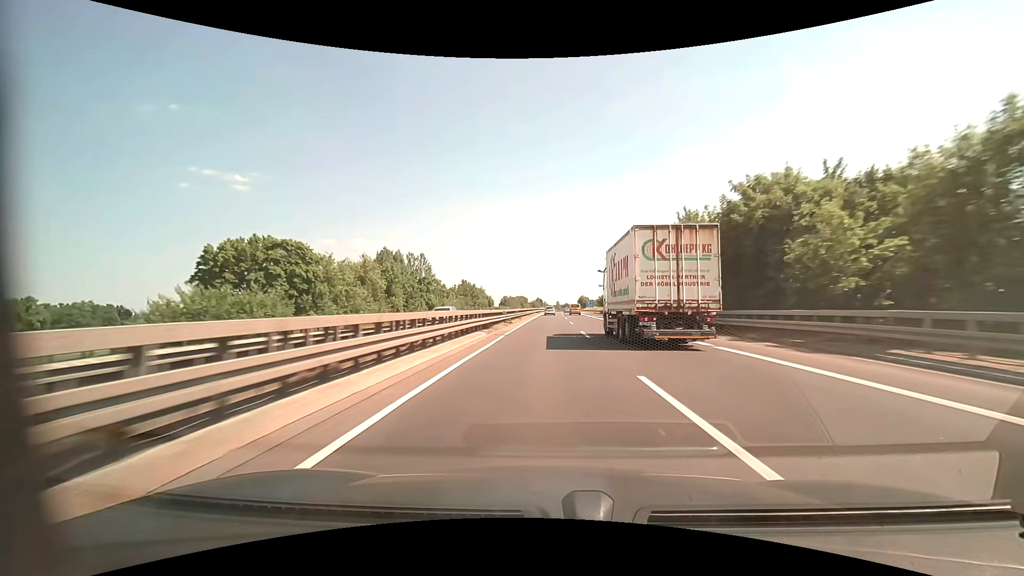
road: motorway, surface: asphalt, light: Day
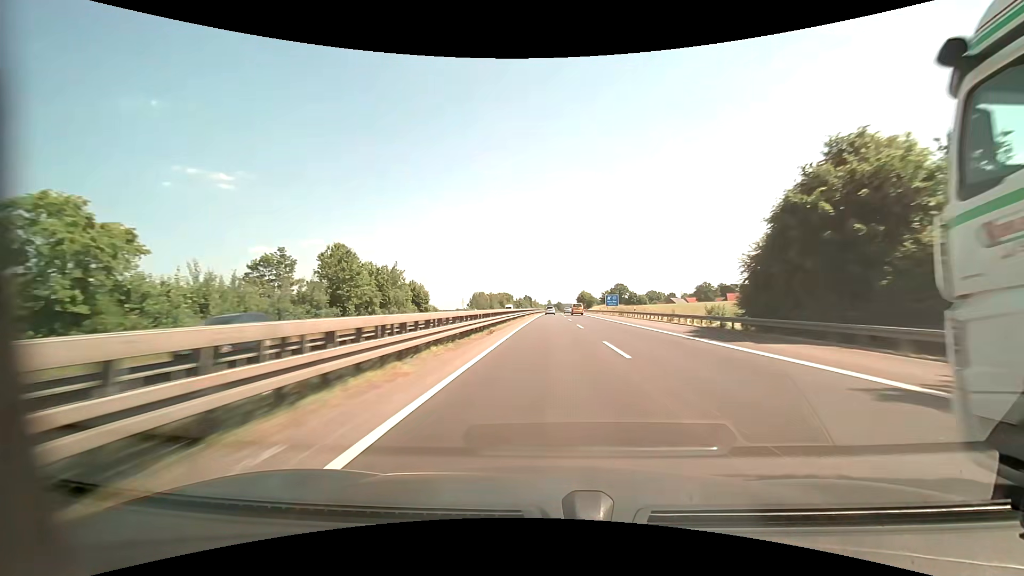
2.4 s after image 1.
(+0.8, +81.1) m; +1°
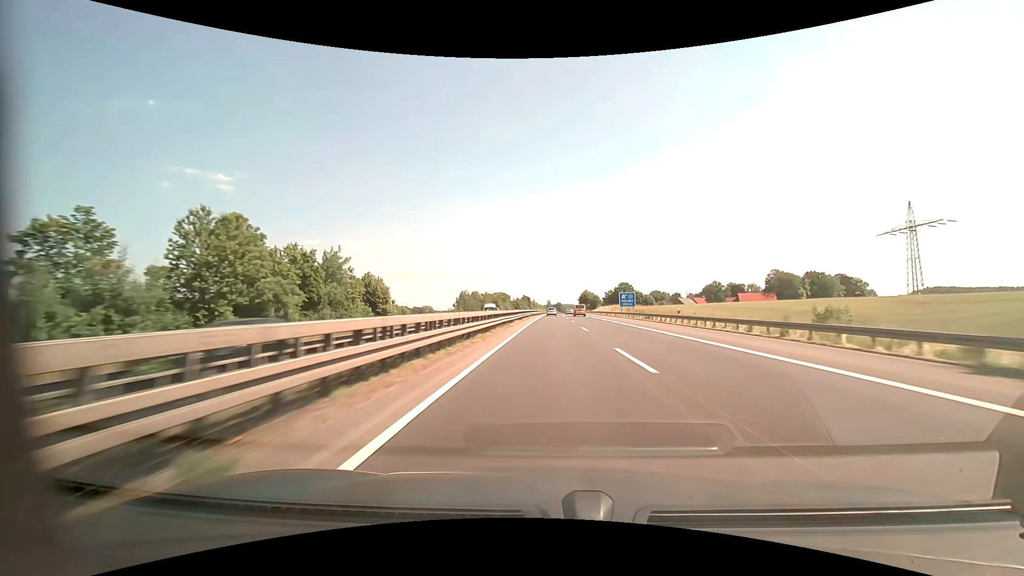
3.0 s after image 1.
(+0.1, +20.4) m; 0°
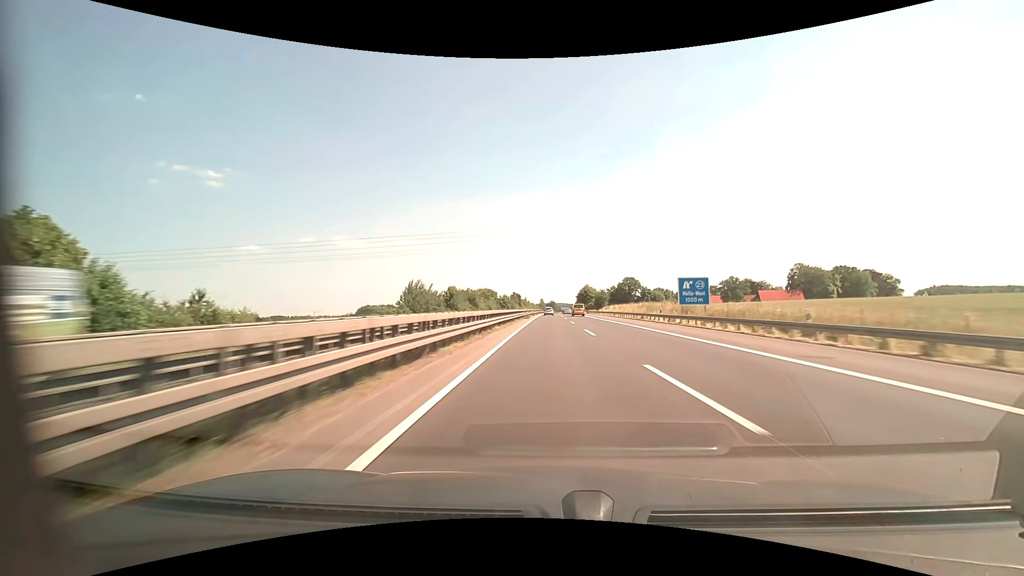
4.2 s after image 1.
(0.0, +40.9) m; 0°
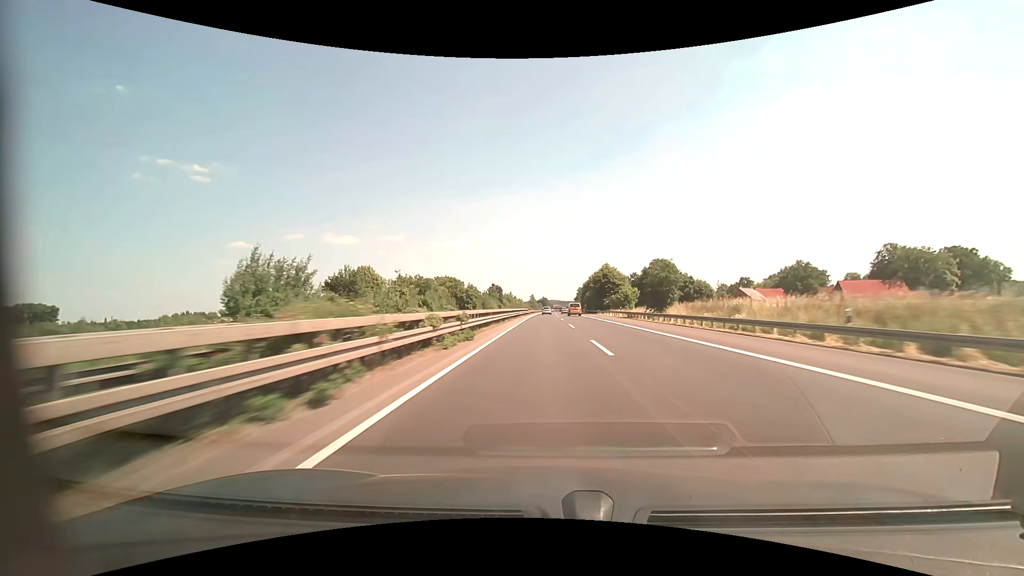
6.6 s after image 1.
(+0.9, +82.1) m; +1°
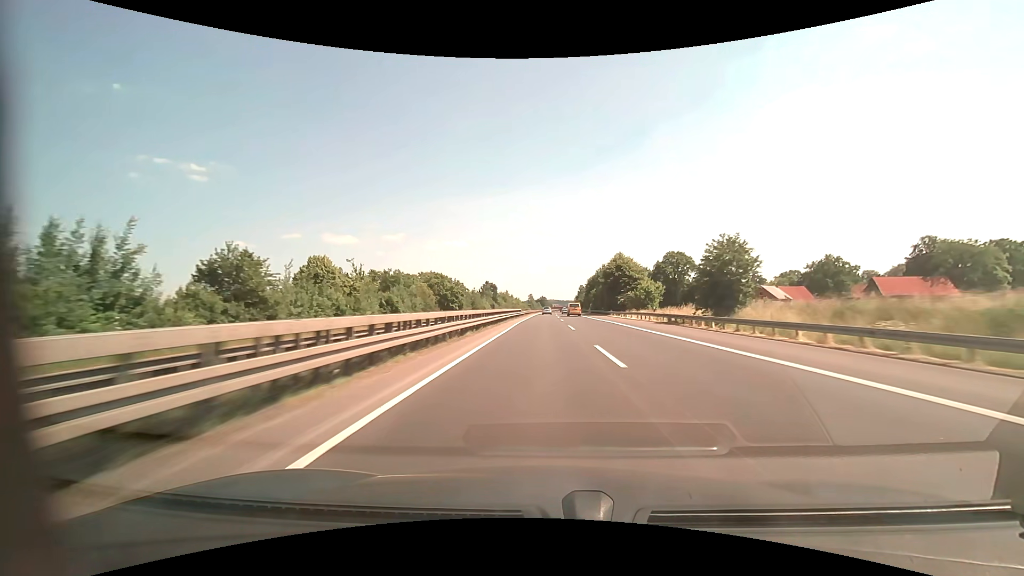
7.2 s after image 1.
(0.0, +20.6) m; 0°
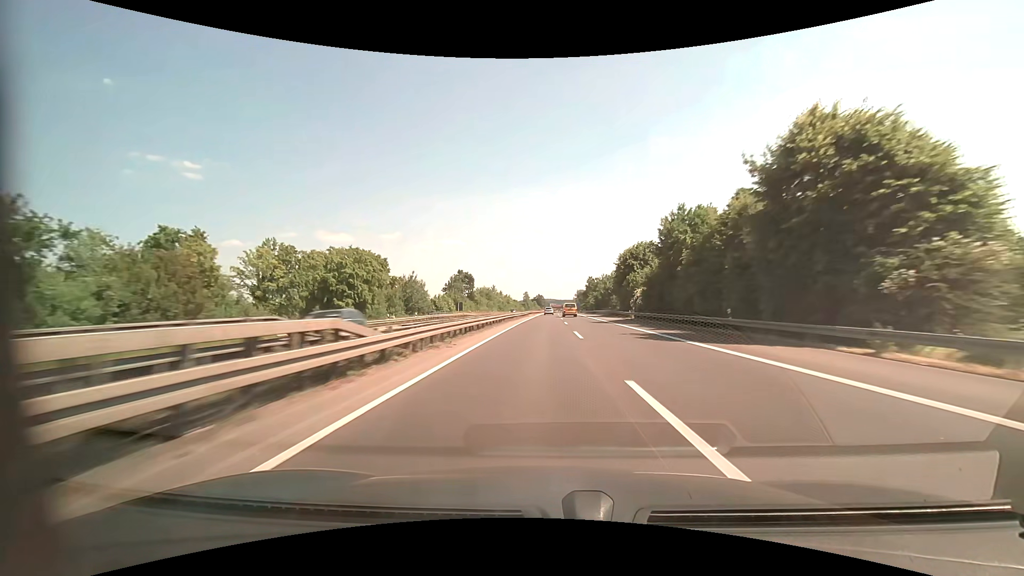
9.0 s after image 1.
(+0.2, +62.0) m; 0°
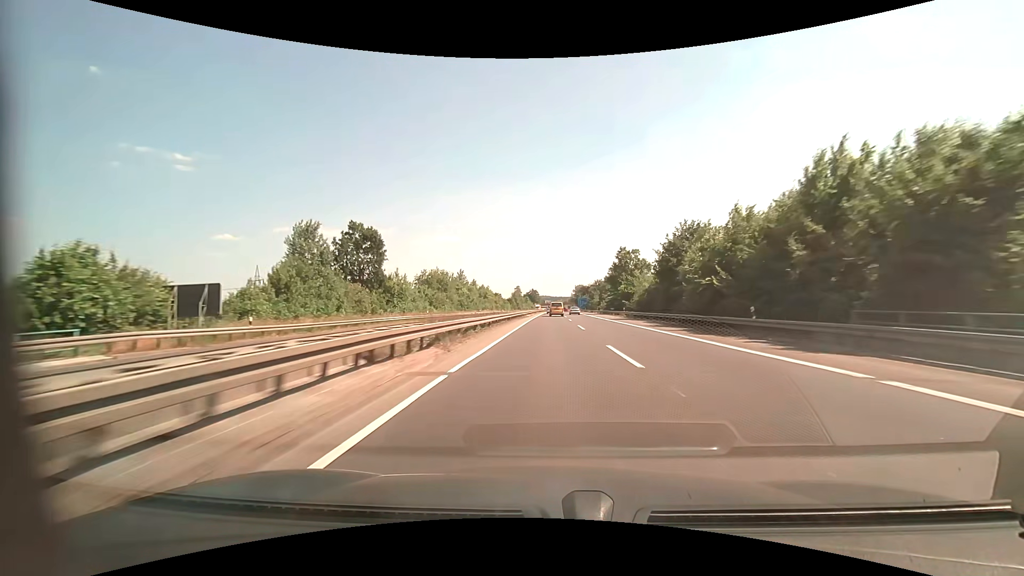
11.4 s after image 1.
(+0.2, +82.5) m; +1°
(0, +10) (0, +20) (0, +30) (0, +40) (0, +50) (0, +60) (+1, +70) (+1, +80) (+1, +90) (+1, +100) m
